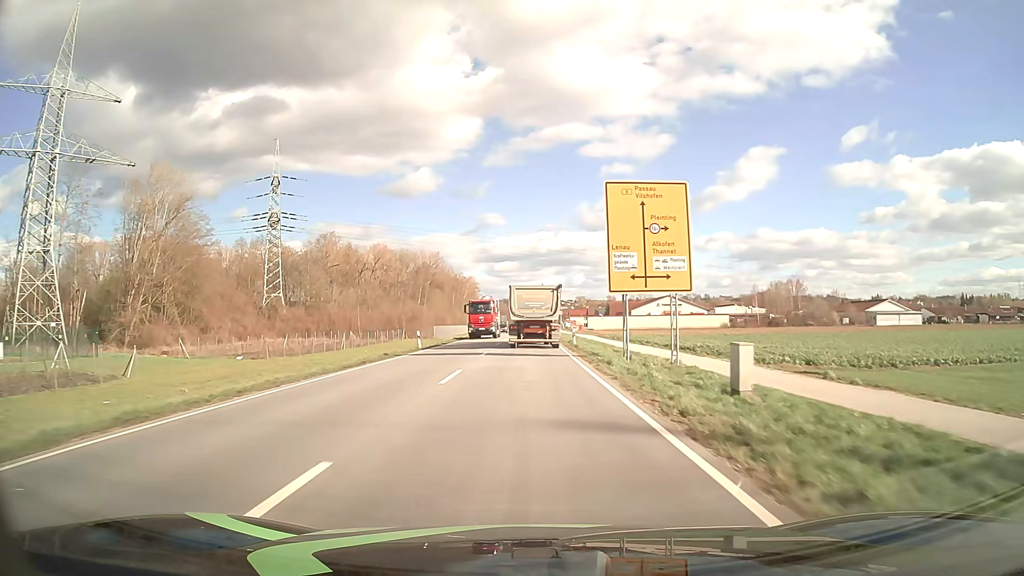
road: primary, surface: asphalt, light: Day
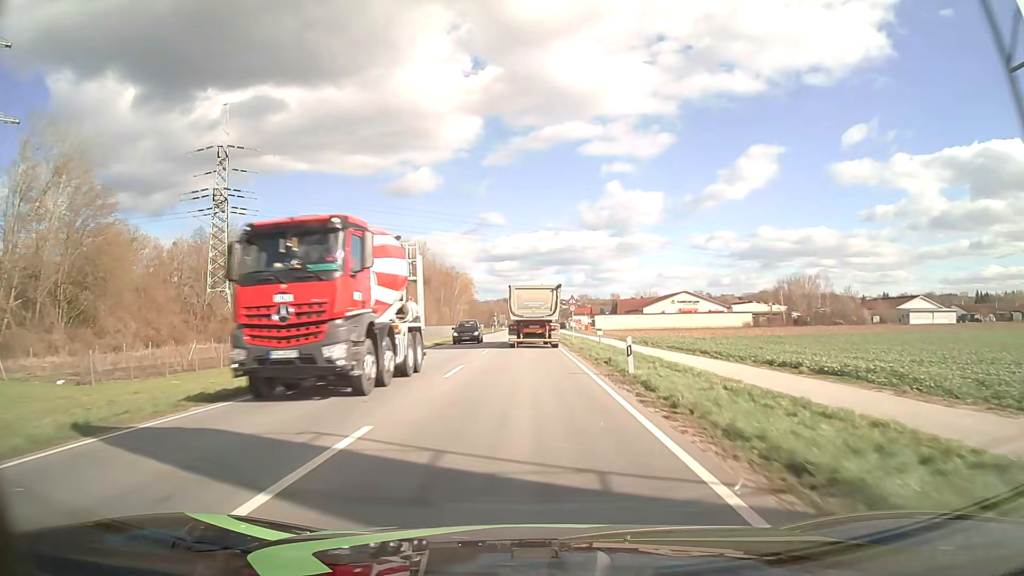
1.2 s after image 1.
(0.0, +22.3) m; 0°
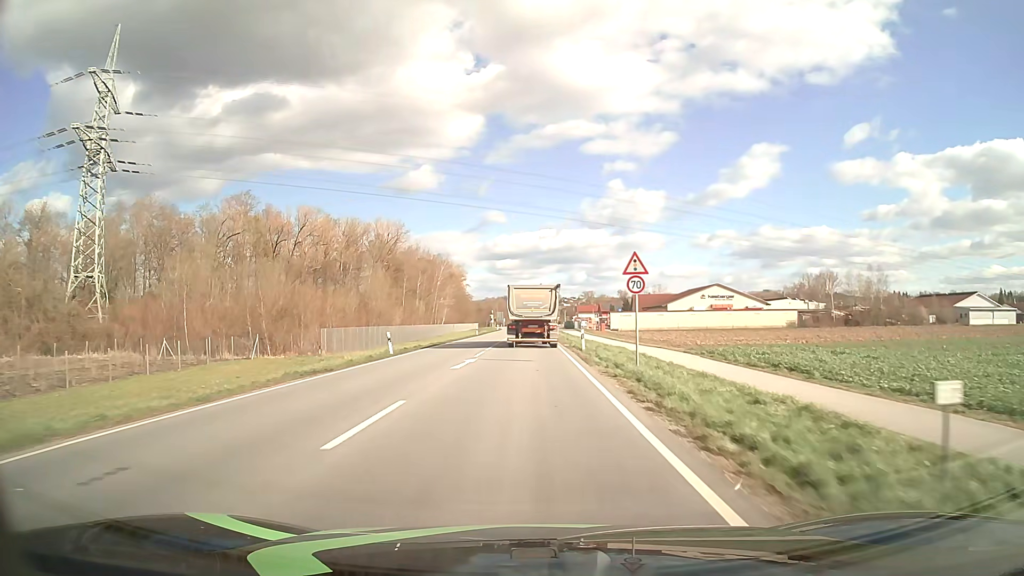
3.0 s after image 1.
(0.0, +33.2) m; 0°
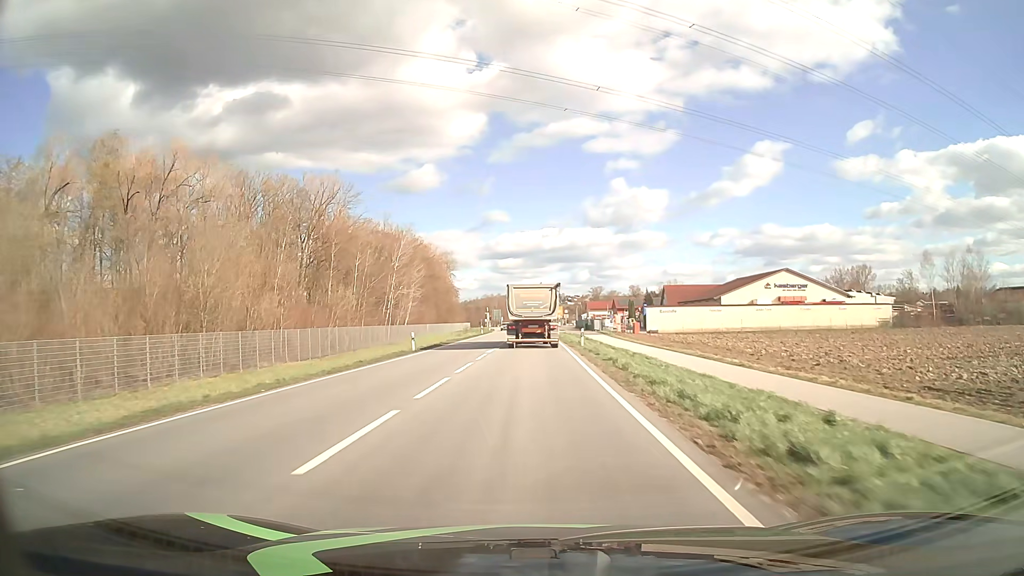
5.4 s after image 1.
(-0.1, +43.8) m; 0°
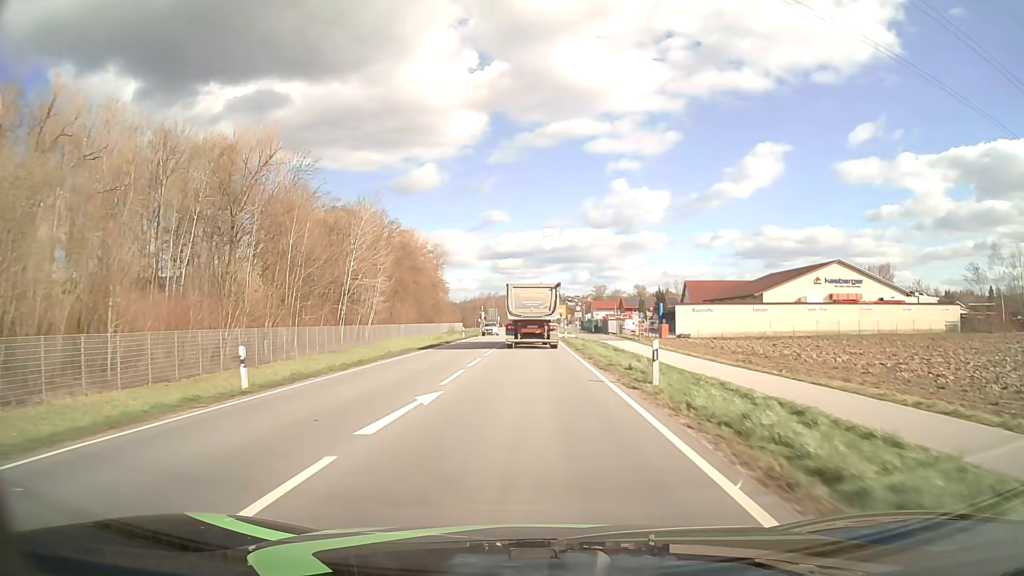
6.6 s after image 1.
(0.0, +21.7) m; 0°
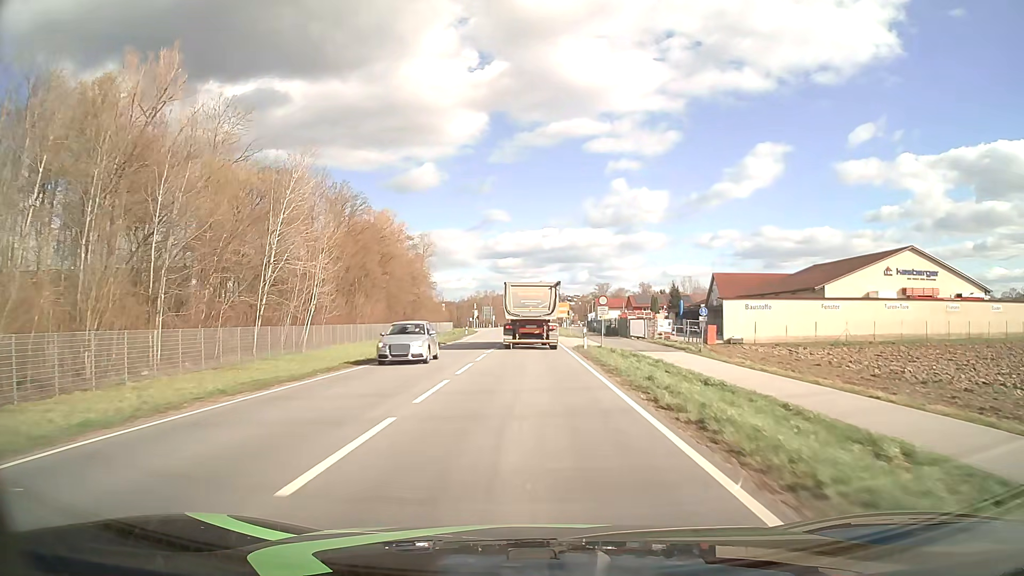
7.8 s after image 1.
(0.0, +21.3) m; 0°
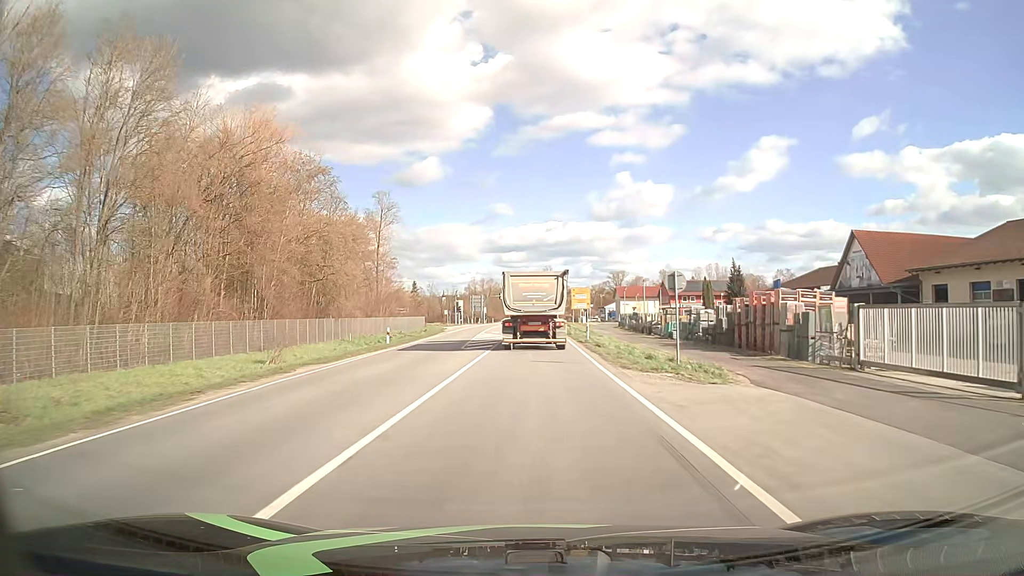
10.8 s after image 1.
(-0.2, +49.1) m; -1°
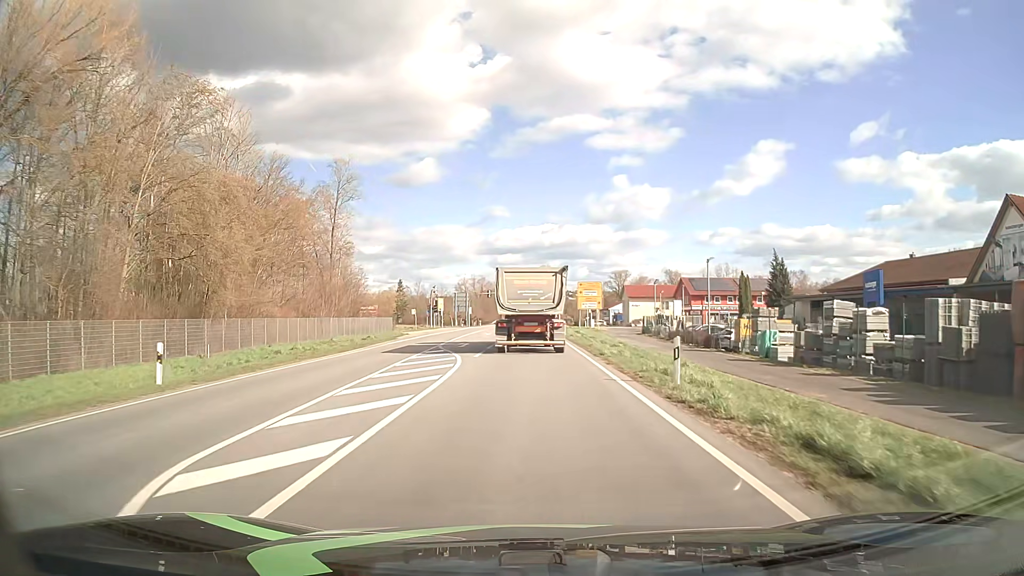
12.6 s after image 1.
(+0.1, +24.3) m; 0°
(0, +10) (0, +20) (0, +30) (0, +40) (0, +50) (0, +60) (0, +70) (0, +80) (0, +90) (0, +100) m
